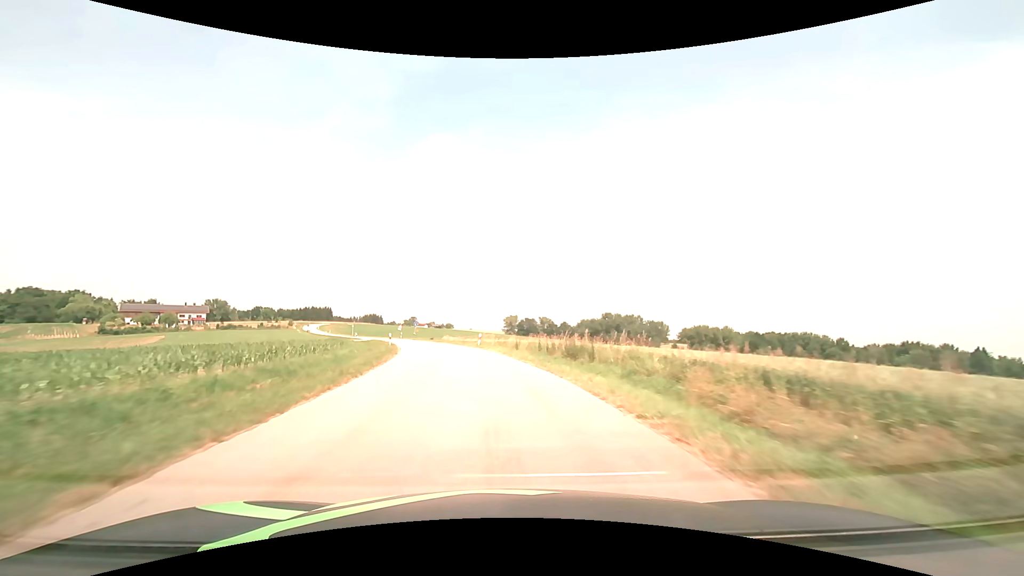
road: tertiary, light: Day
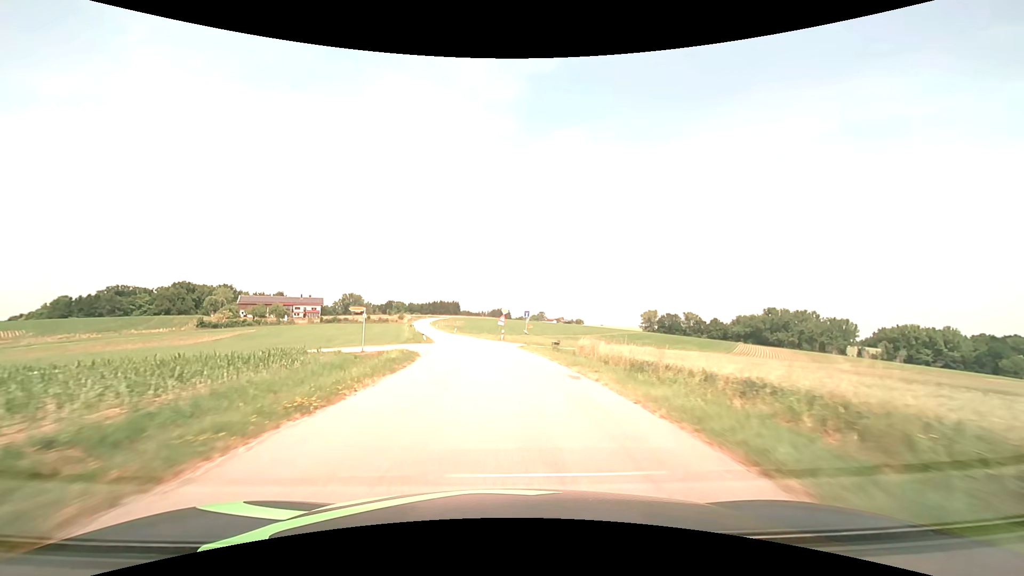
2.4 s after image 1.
(-5.7, +41.8) m; -15°
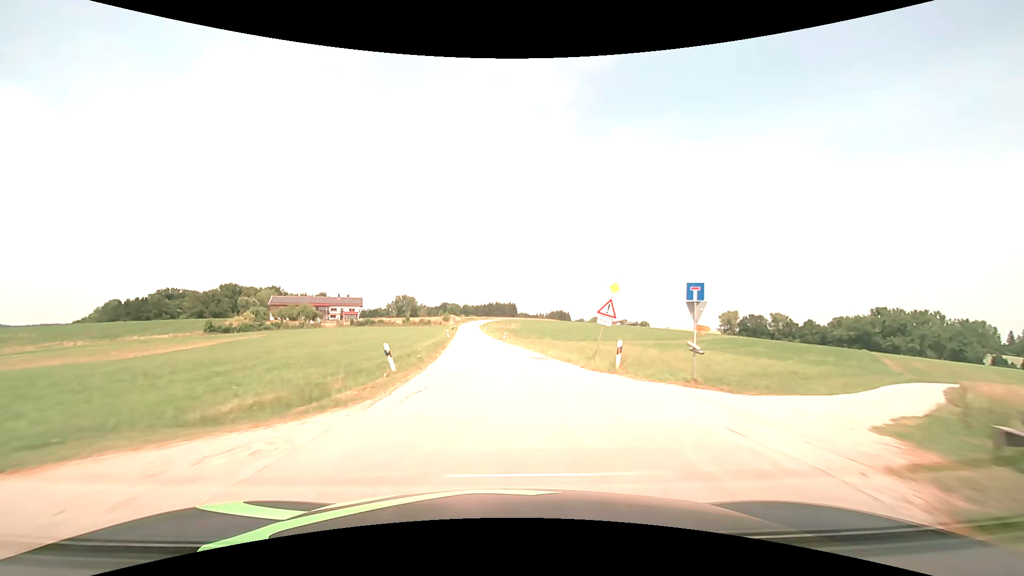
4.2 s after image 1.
(-2.1, +31.8) m; -7°
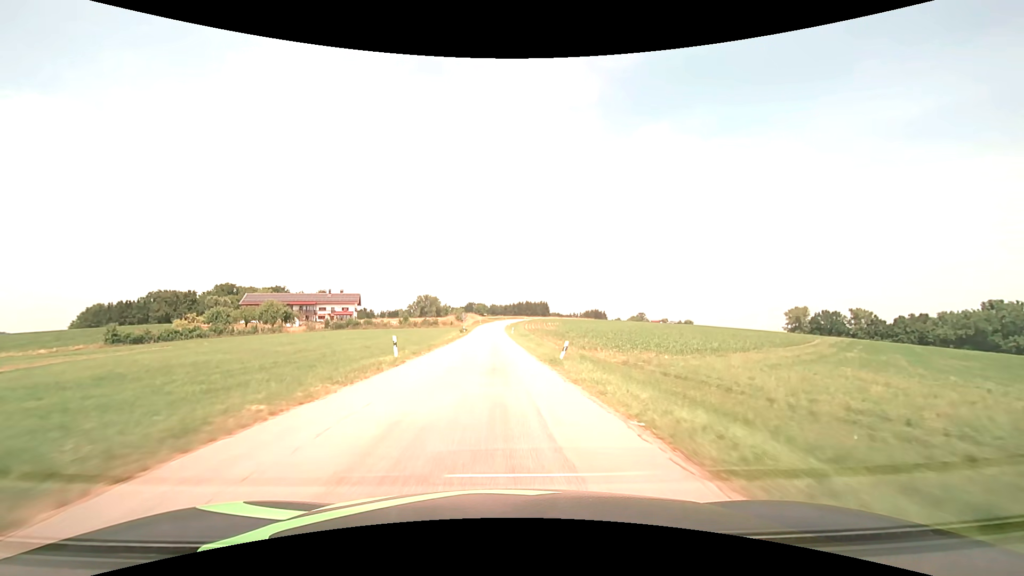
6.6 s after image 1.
(-1.4, +42.3) m; -3°
(0, +10) (0, +20) (-1, +30) (-1, +40) (-1, +50) (-2, +60) (-2, +70) (-2, +80) (-2, +90) (-3, +100) m
